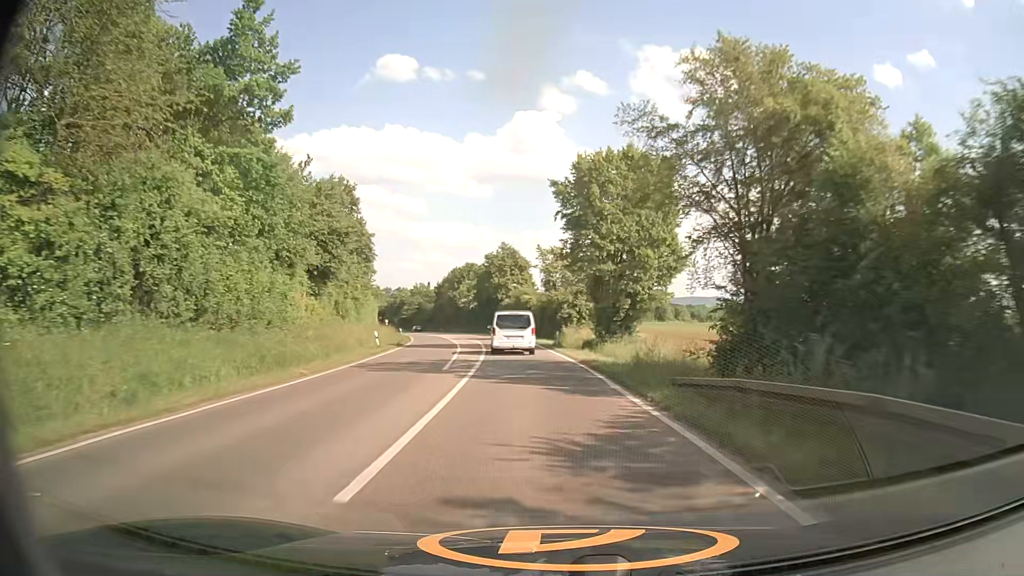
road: secondary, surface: asphalt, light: Day
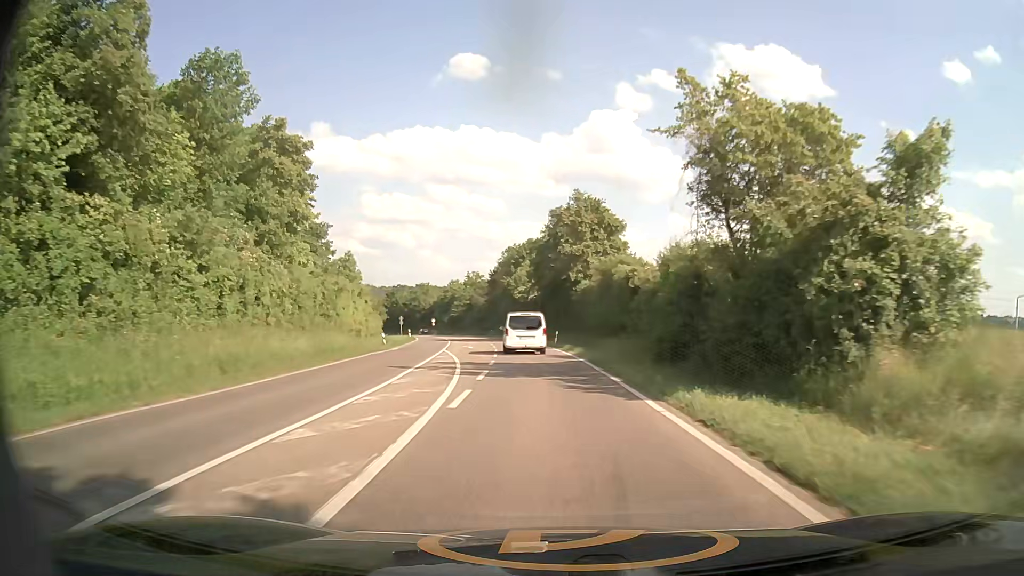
(-2.5, +41.3) m; -7°
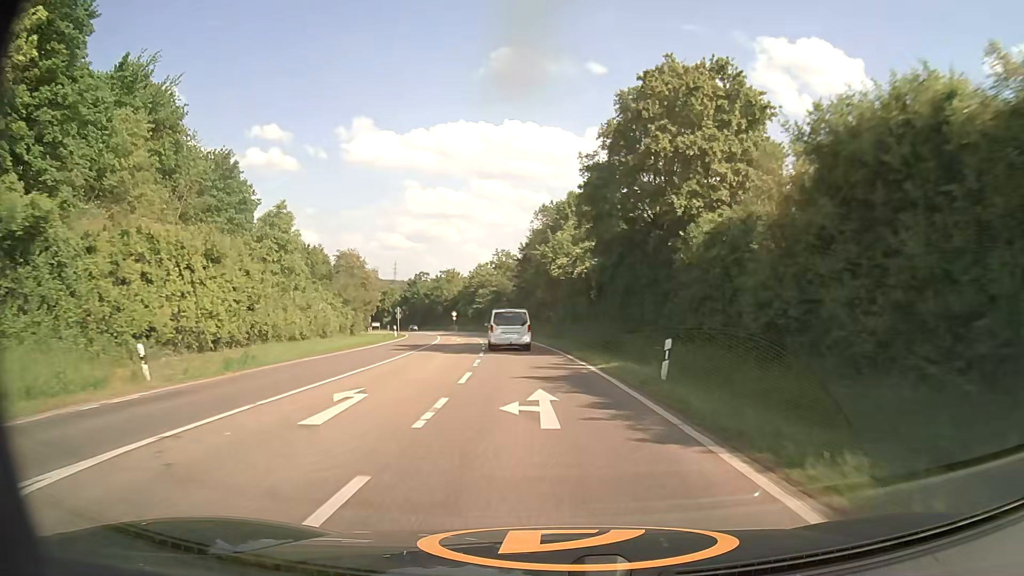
(-1.0, +32.2) m; -4°
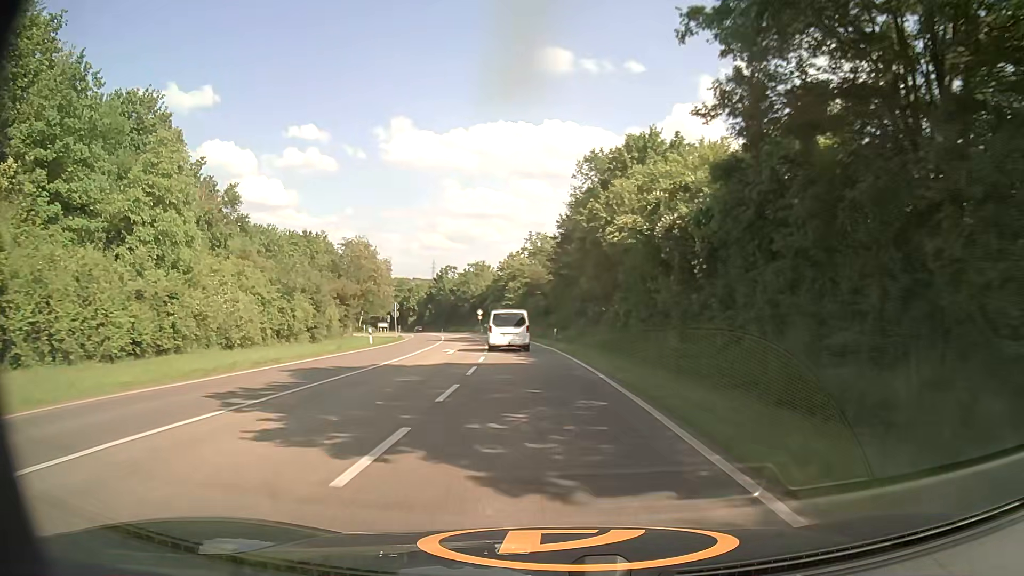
(-0.6, +21.2) m; -3°
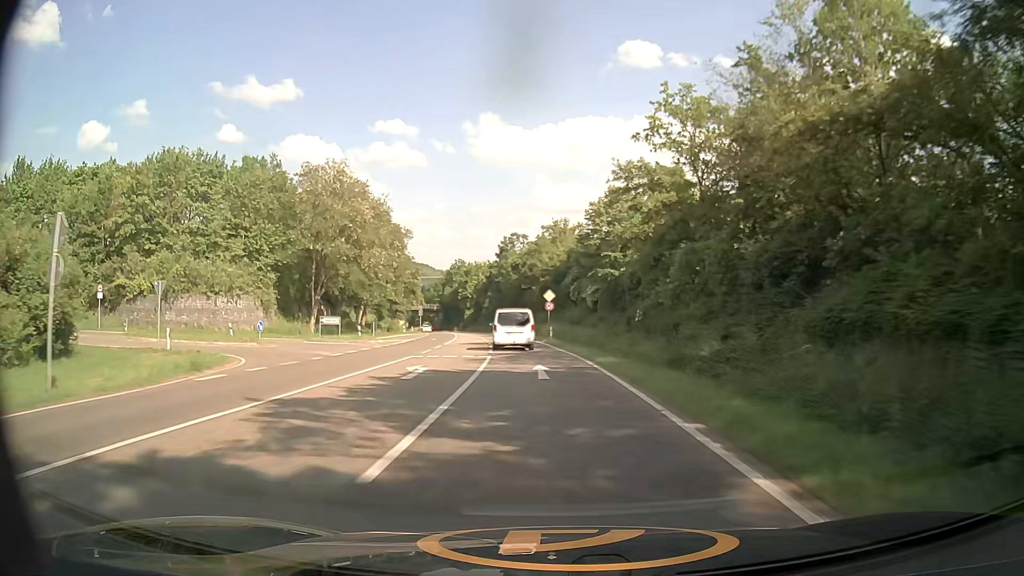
(-4.0, +53.7) m; -8°
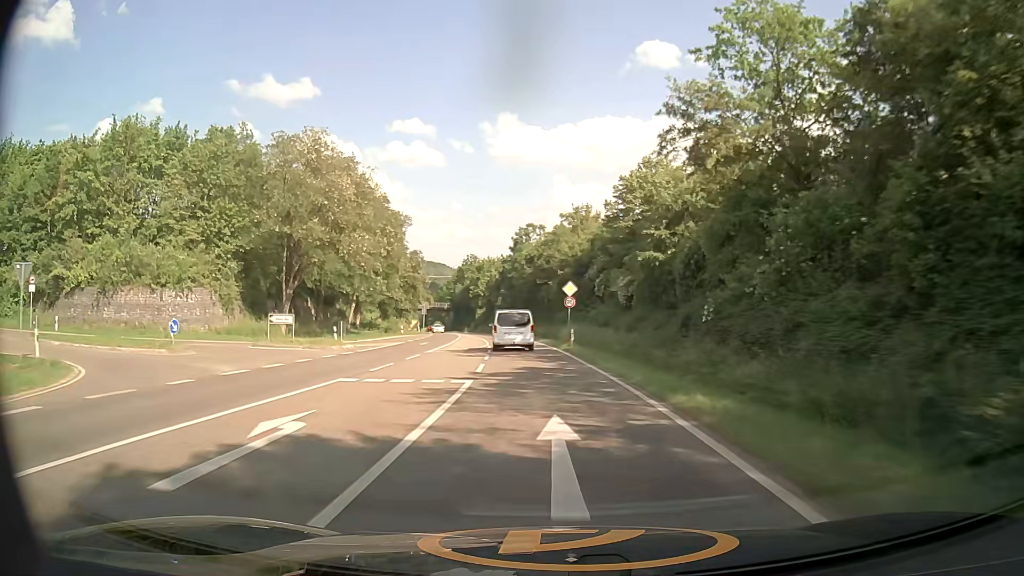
(-0.1, +11.0) m; -1°
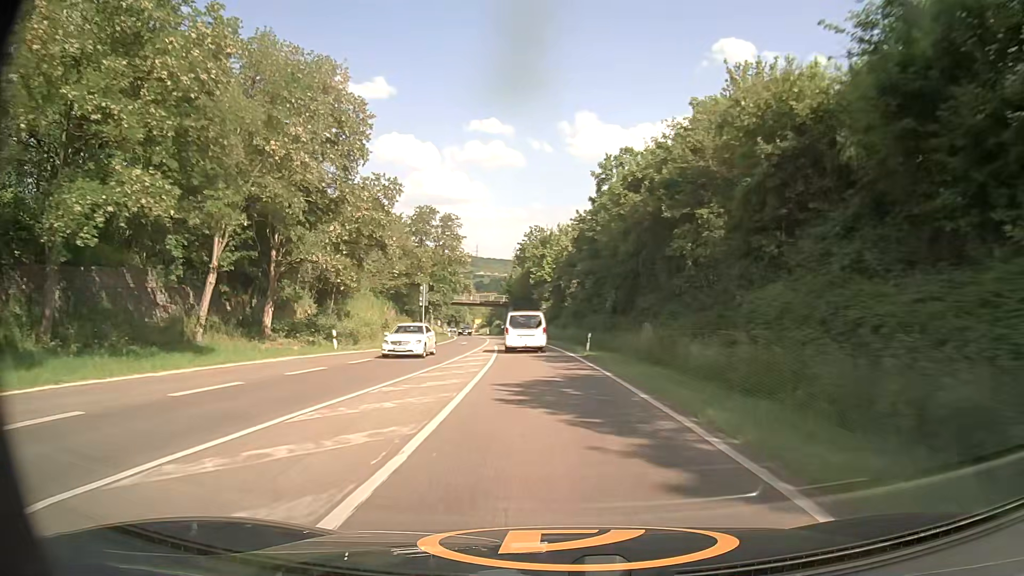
(-2.5, +44.5) m; -7°
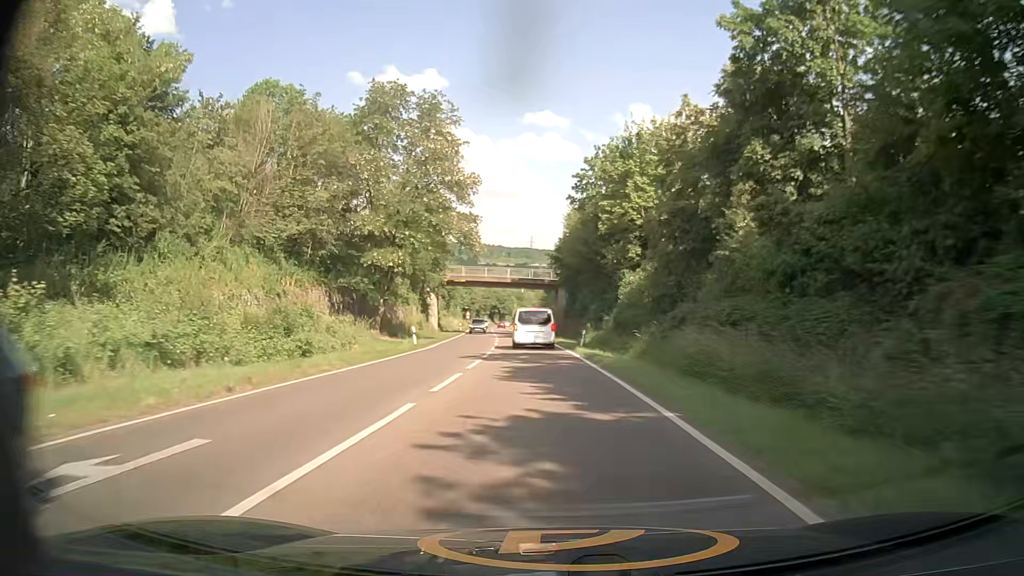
(-2.1, +45.7) m; -5°
(0, +10) (0, +20) (0, +30) (-1, +40) (-2, +50) (-2, +60) (-3, +70) (-4, +80) (-5, +90) (-6, +100) m
